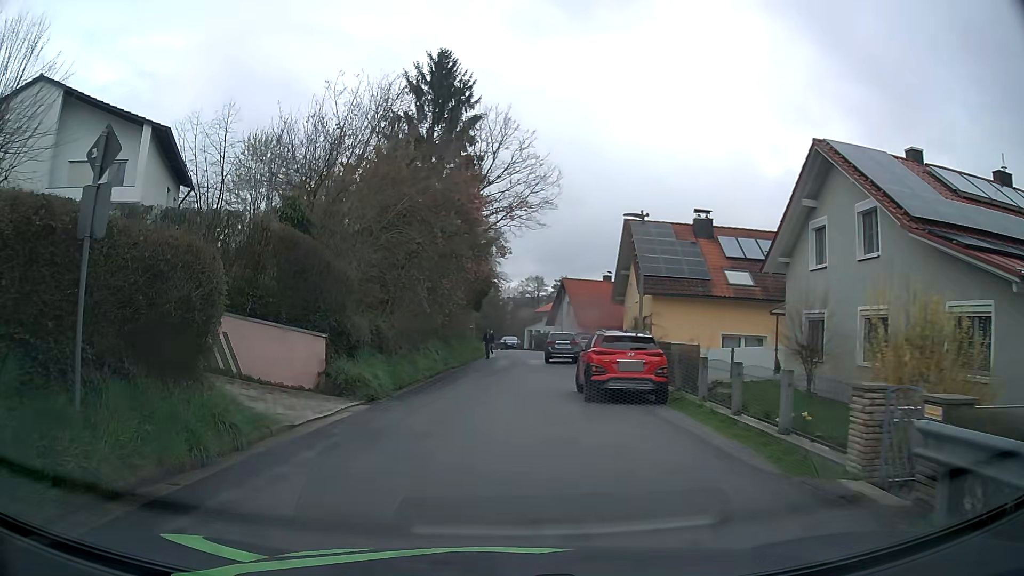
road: residential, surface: asphalt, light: Day
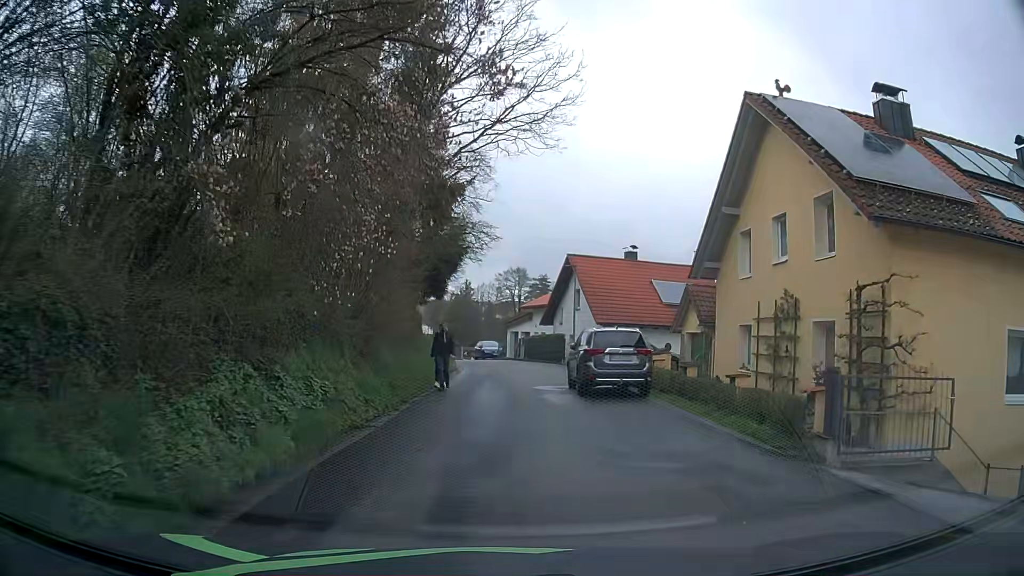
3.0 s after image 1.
(-0.6, +19.6) m; +3°
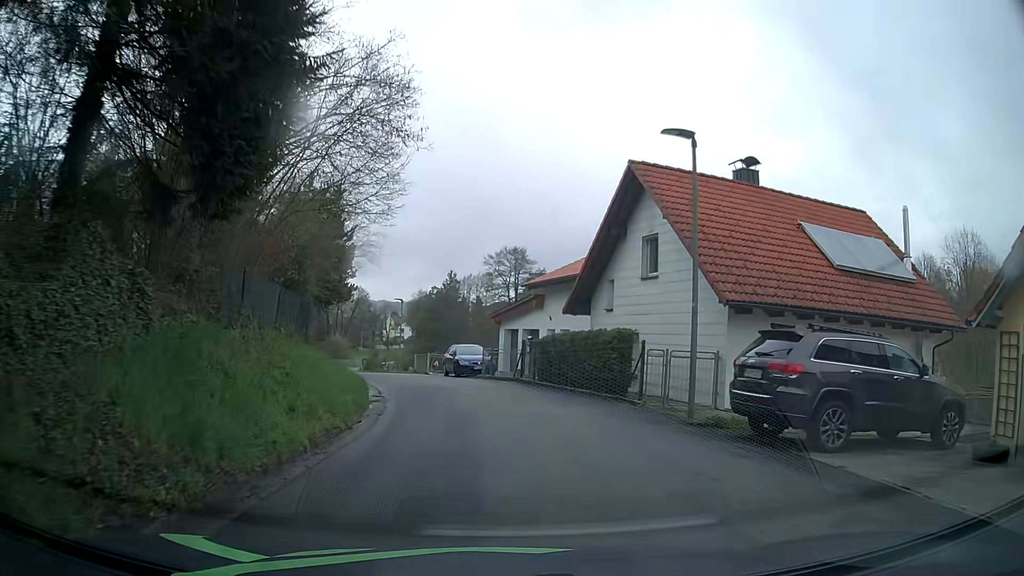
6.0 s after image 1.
(-0.3, +21.9) m; 0°
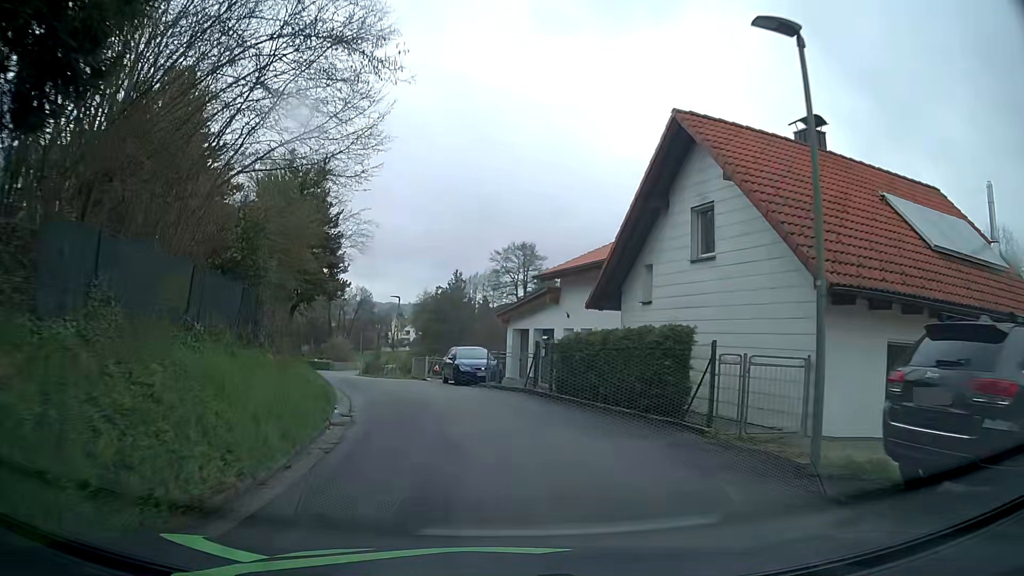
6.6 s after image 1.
(0.0, +4.5) m; -1°
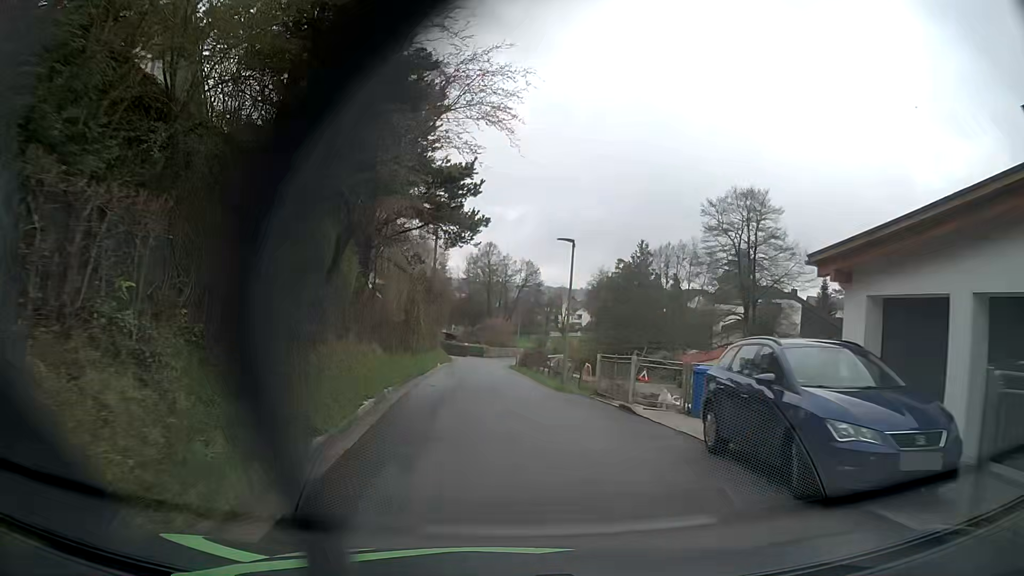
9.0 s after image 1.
(-2.5, +19.0) m; -14°
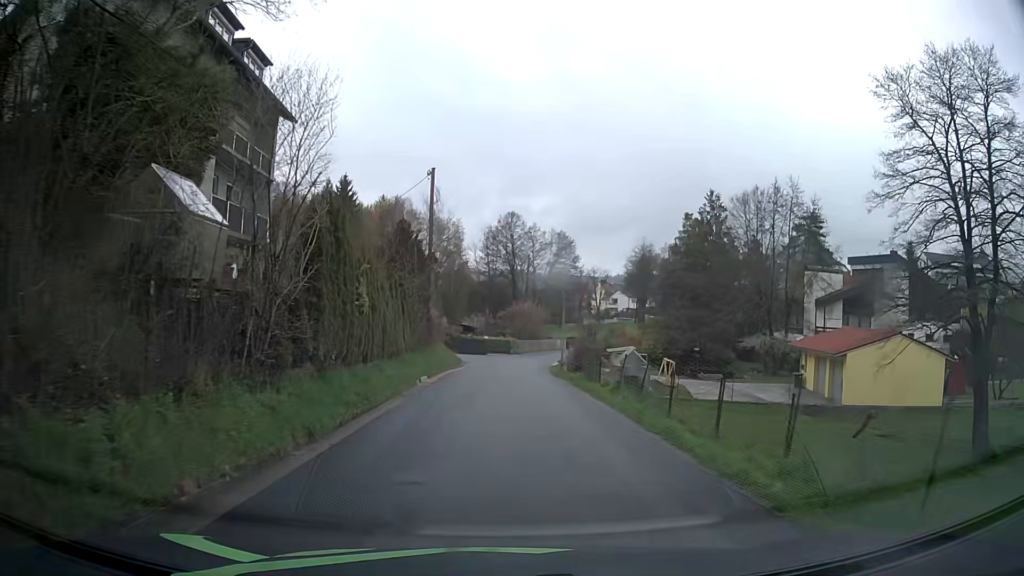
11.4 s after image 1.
(-0.4, +21.3) m; -1°
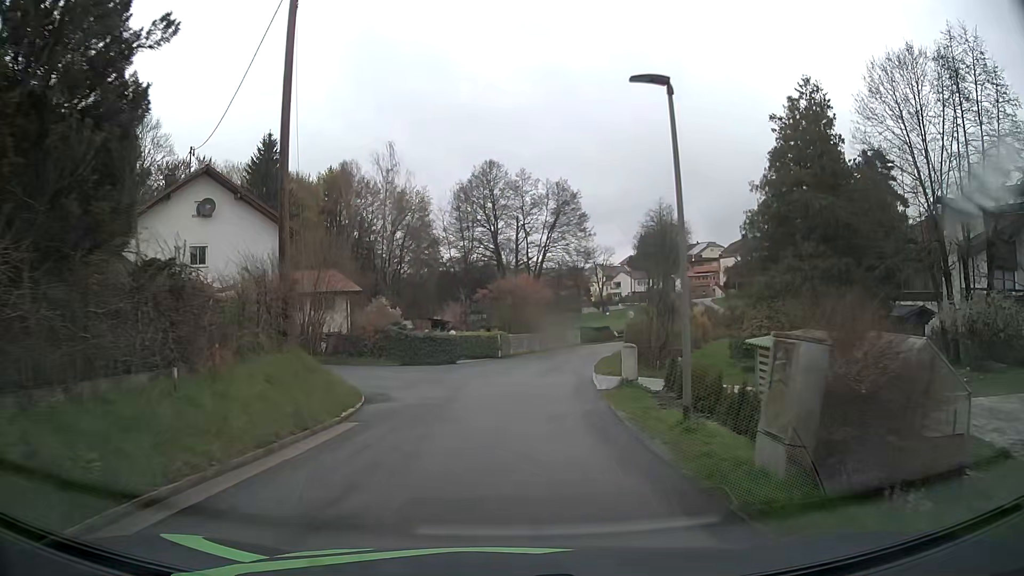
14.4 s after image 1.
(0.0, +26.6) m; +1°
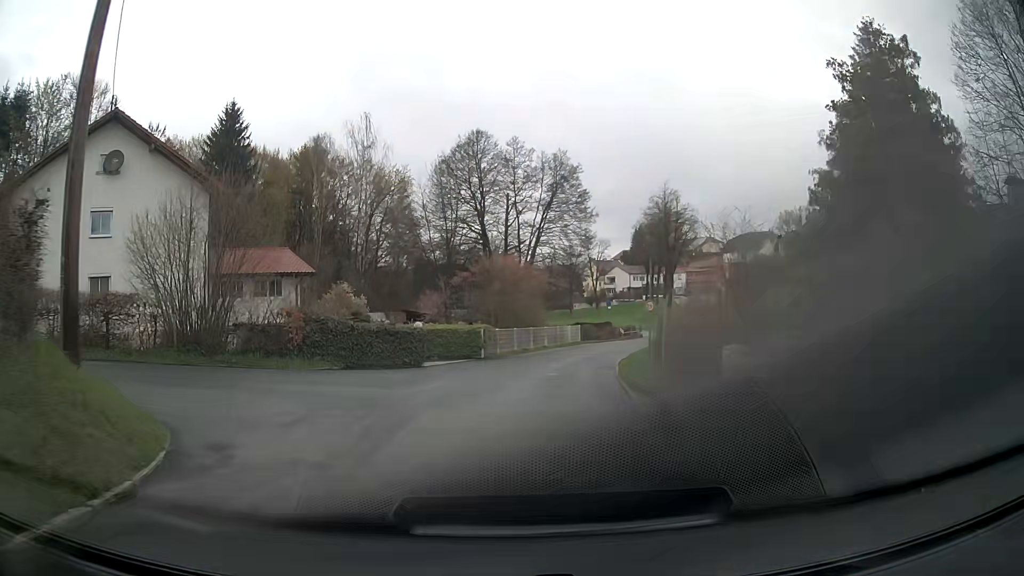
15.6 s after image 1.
(-0.1, +8.9) m; 0°
